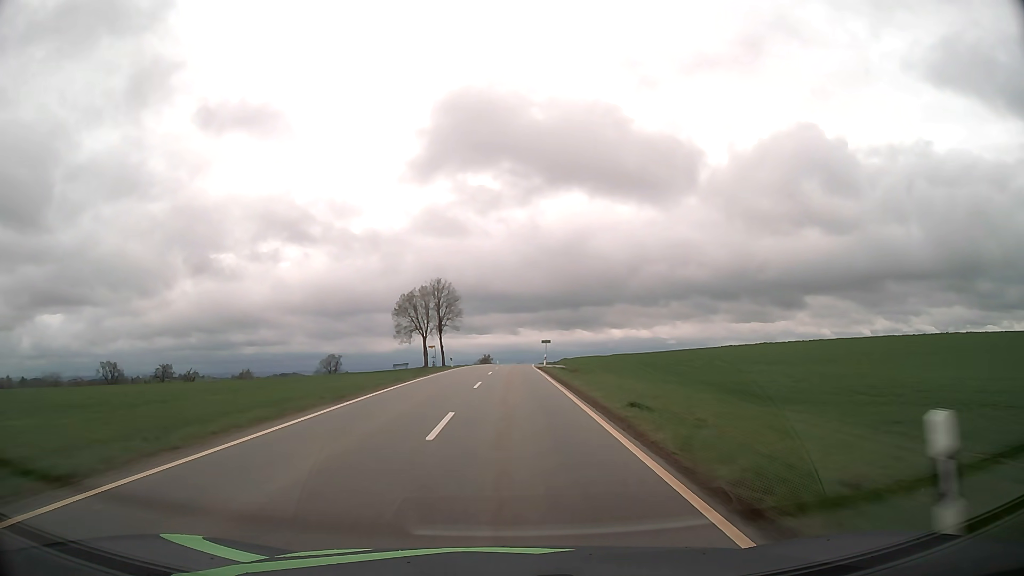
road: tertiary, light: Day
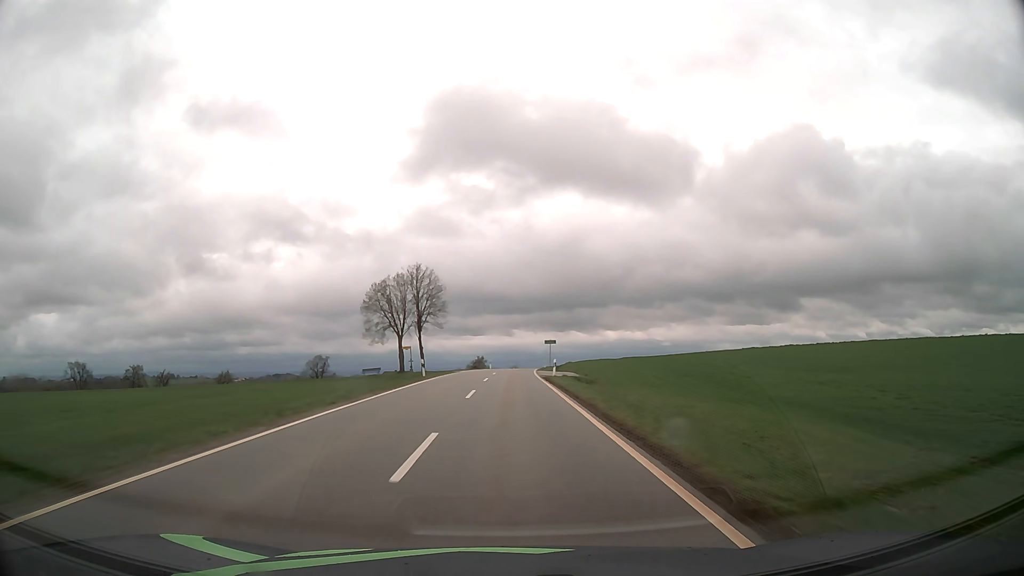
(+0.1, +15.1) m; 0°
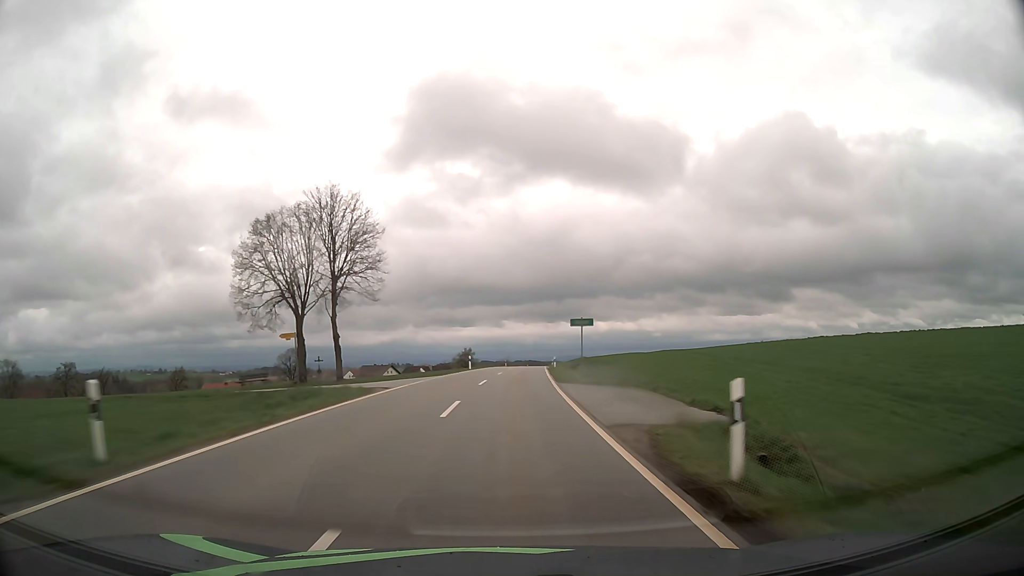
(+0.2, +30.3) m; +1°
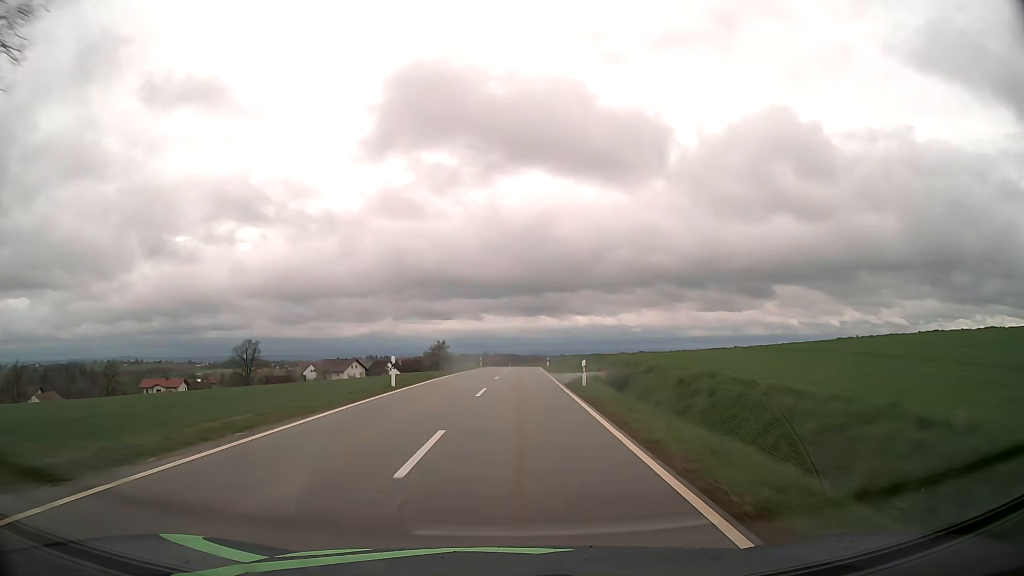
(+0.3, +30.5) m; +2°
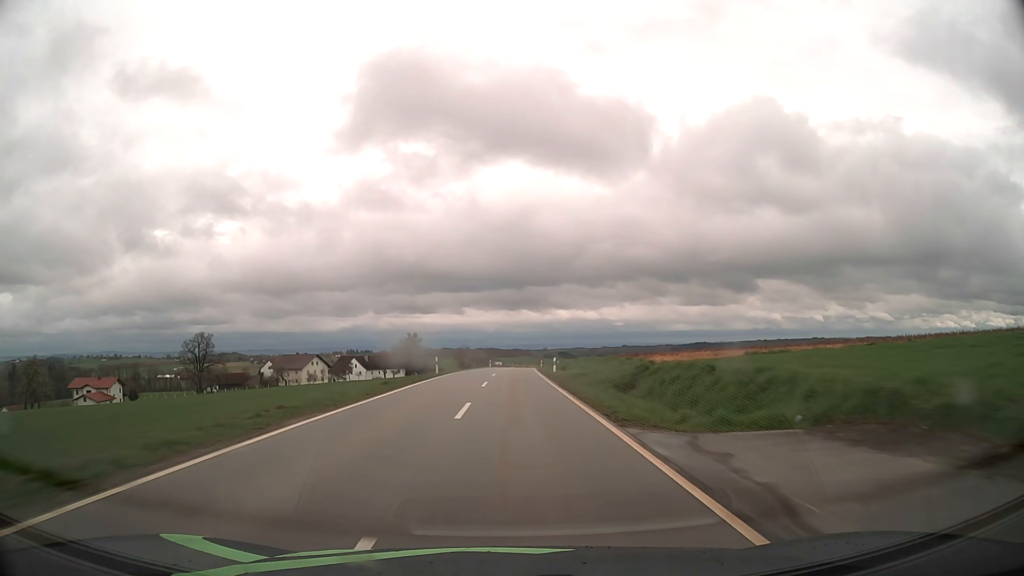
(+0.5, +30.6) m; +2°
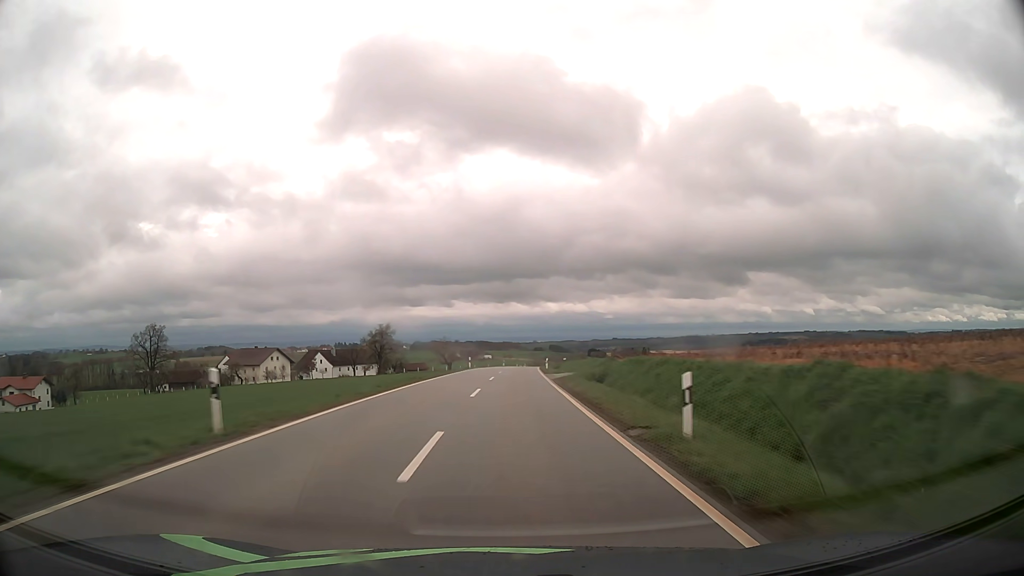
(+0.2, +30.6) m; +1°
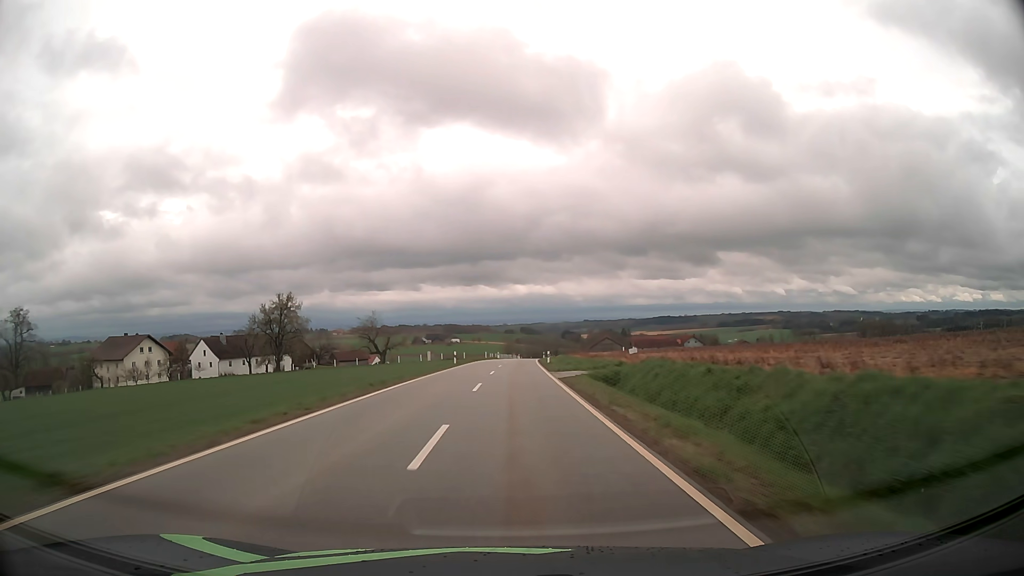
(+1.2, +60.3) m; +3°
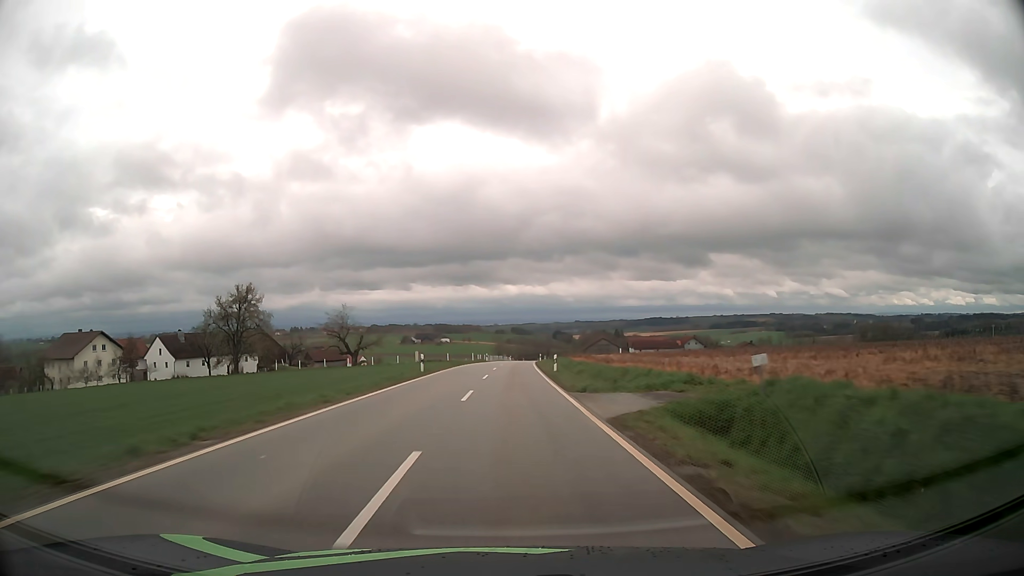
(+0.1, +14.9) m; +1°
(0, +10) (0, +20) (0, +30) (0, +40) (+1, +50) (+1, +60) (+2, +70) (+2, +80) (+2, +90) (+3, +100) m
